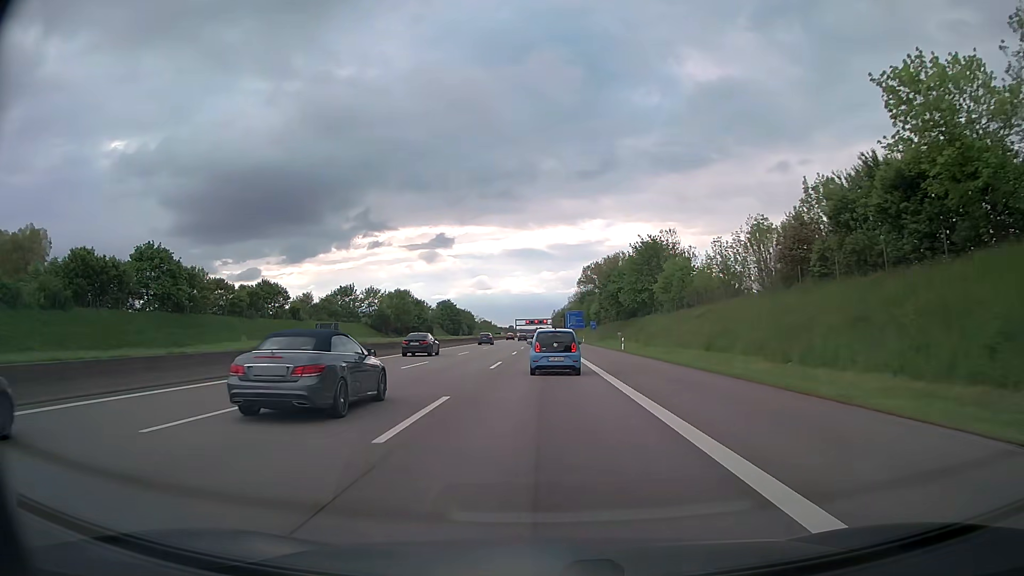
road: motorway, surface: asphalt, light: Day
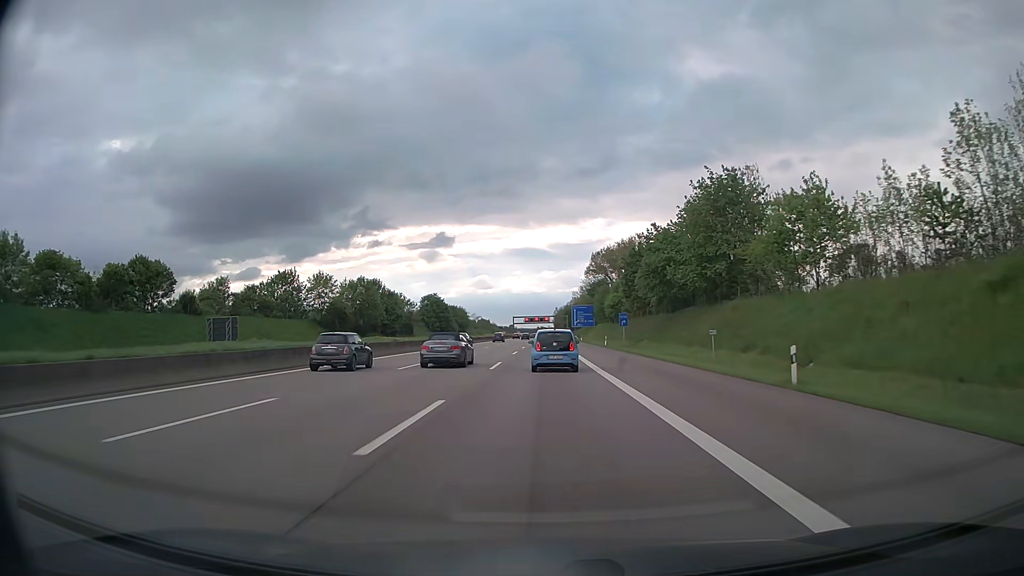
(-0.1, +37.0) m; 0°
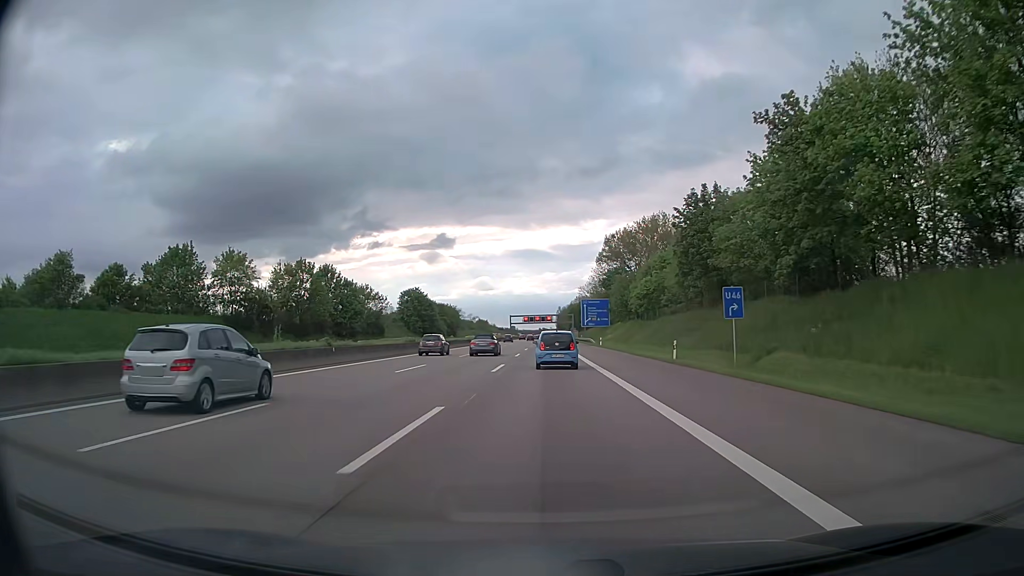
(-0.1, +36.9) m; 0°
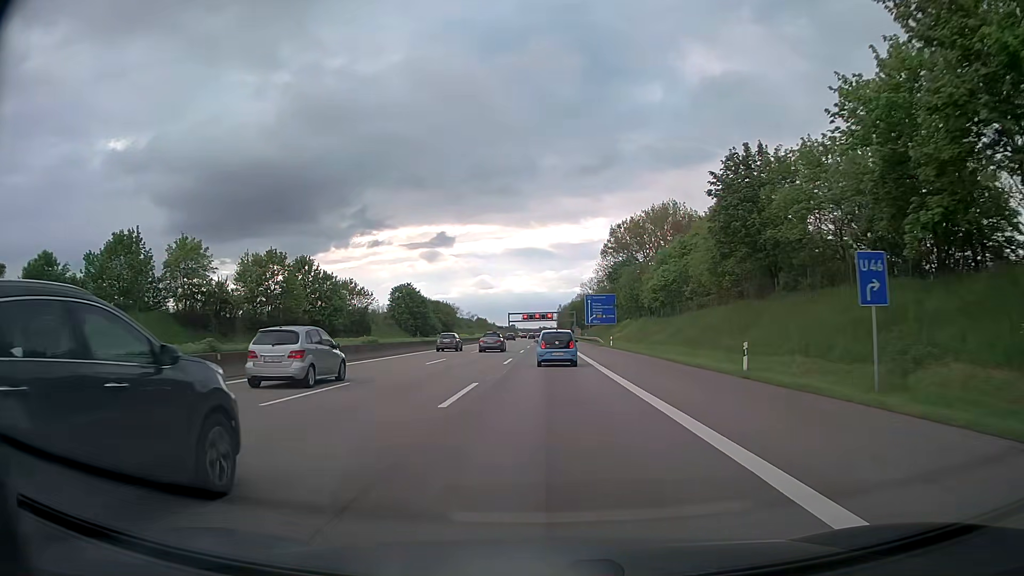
(0.0, +12.3) m; 0°
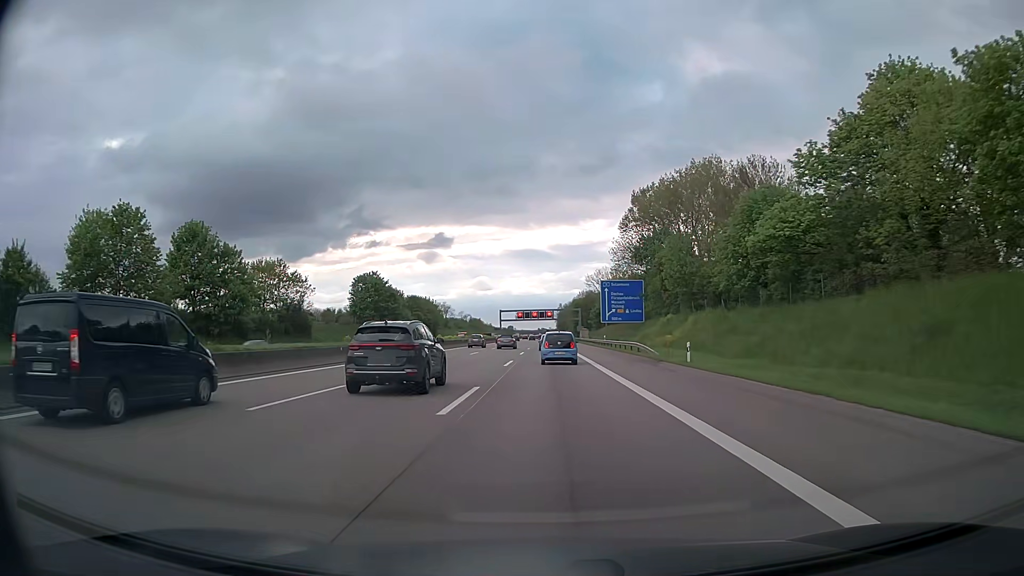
(0.0, +37.1) m; 0°
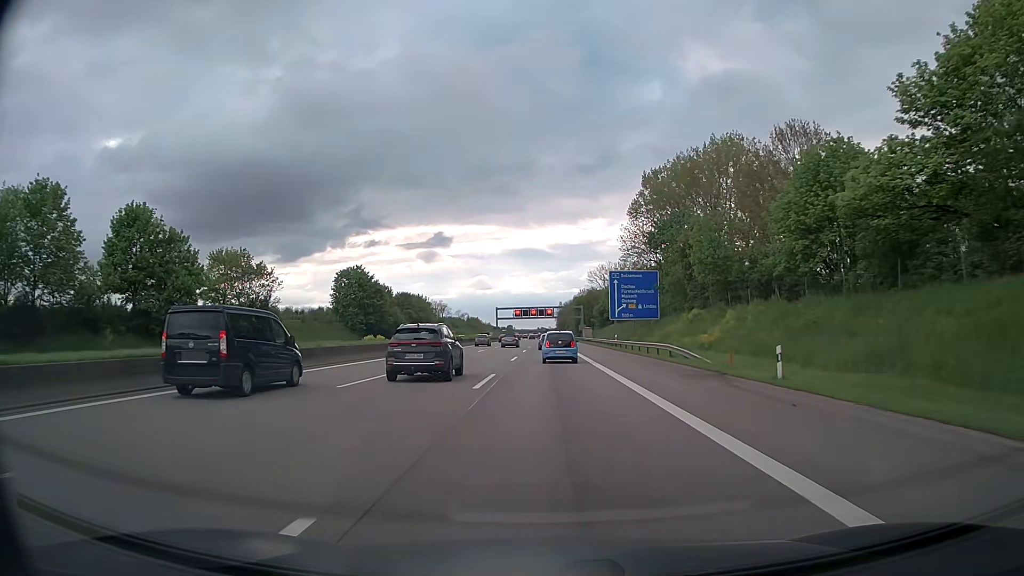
(0.0, +12.5) m; 0°
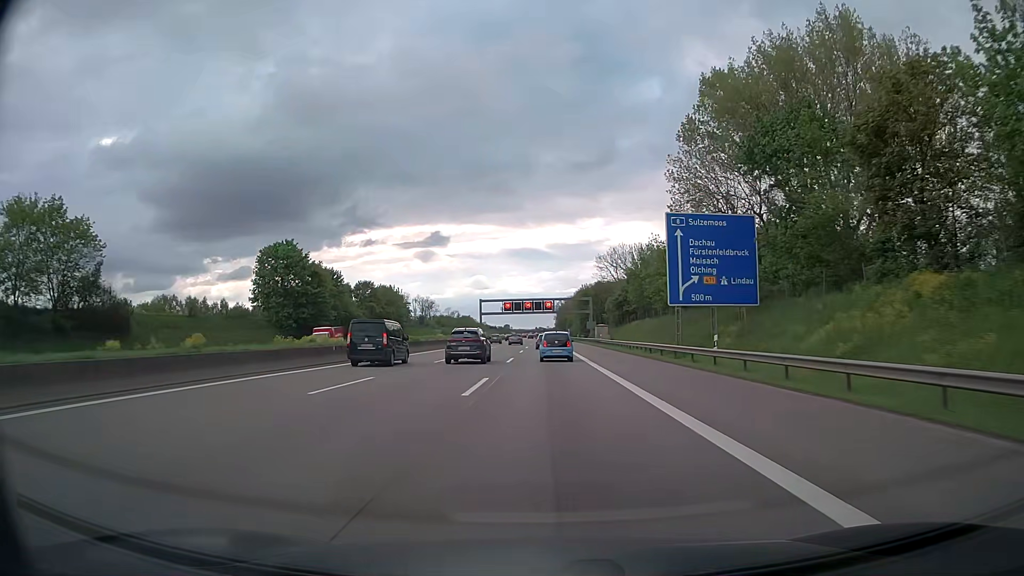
(0.0, +38.1) m; 0°
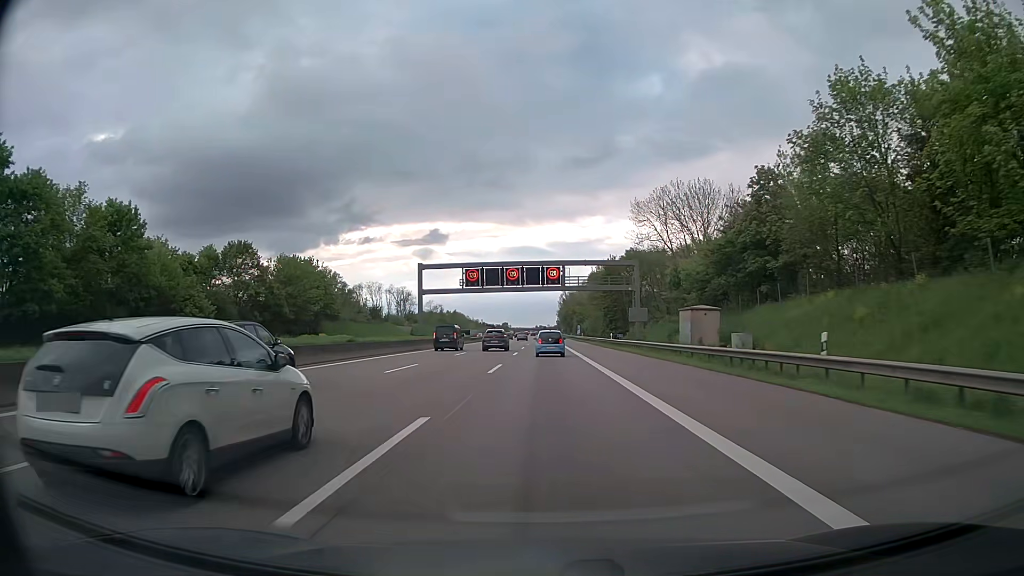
(+0.2, +64.4) m; 0°
(0, +10) (0, +20) (0, +30) (0, +40) (0, +50) (0, +60) (0, +70) (0, +80) (0, +90) (0, +100) m
